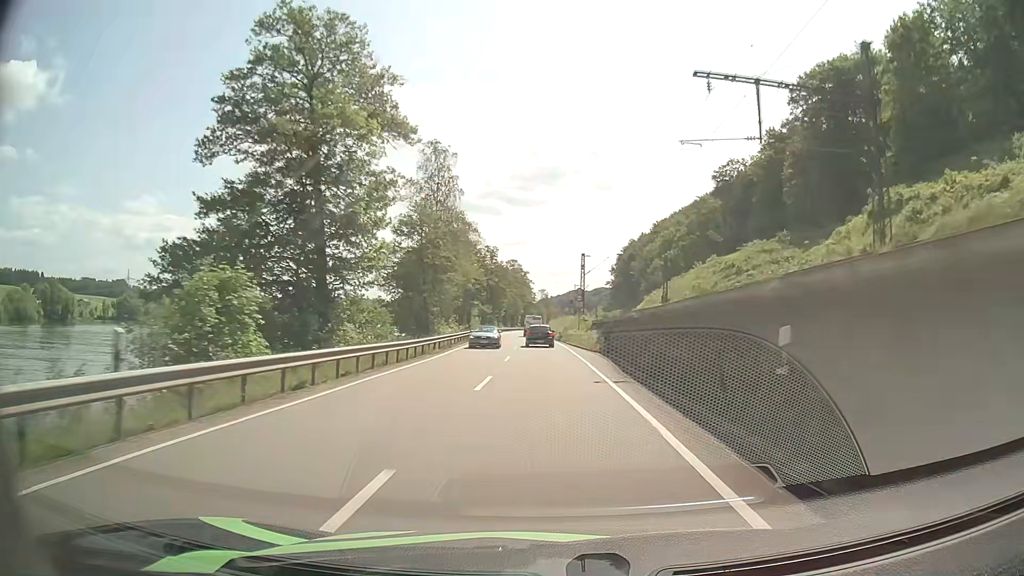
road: primary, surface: asphalt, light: Day
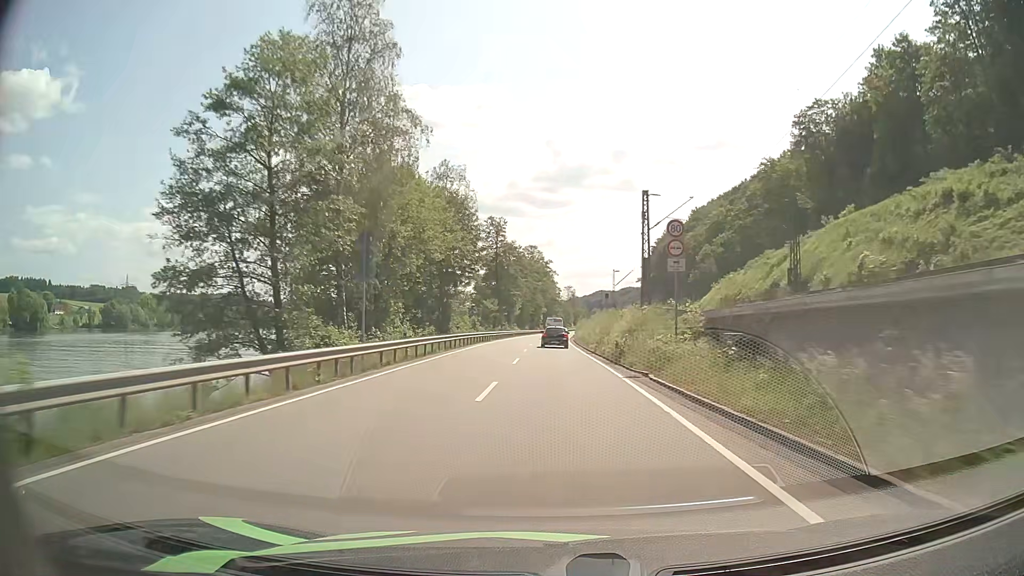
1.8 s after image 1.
(-0.4, +38.0) m; -2°
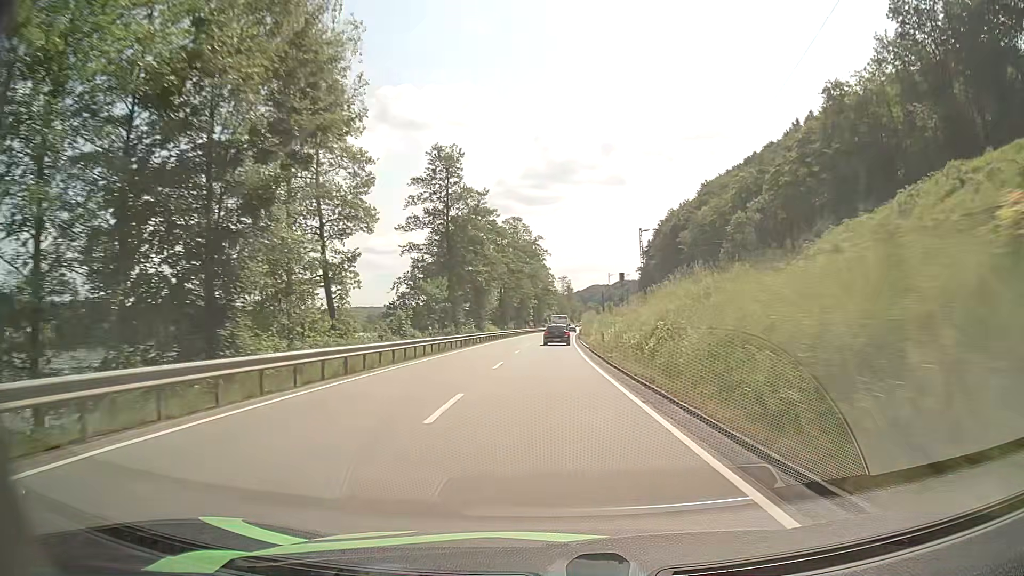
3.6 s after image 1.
(+0.2, +38.8) m; +1°
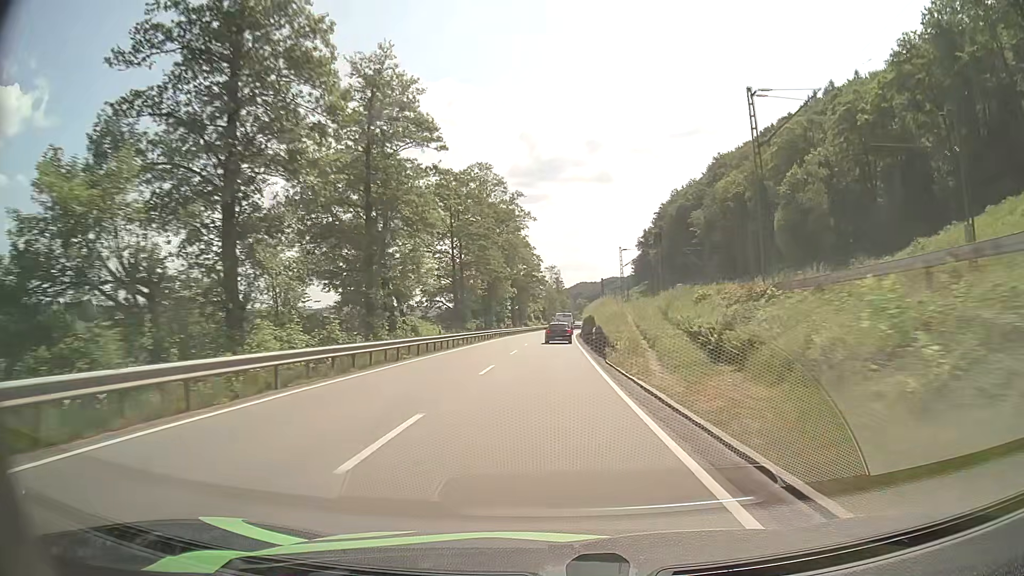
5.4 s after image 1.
(0.0, +38.7) m; +1°
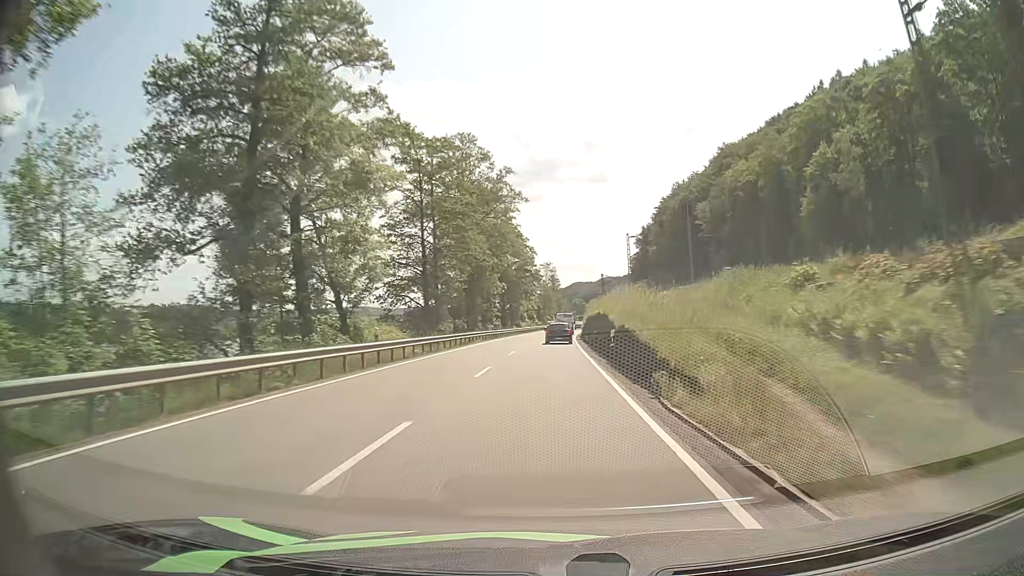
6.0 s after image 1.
(+0.1, +12.7) m; 0°
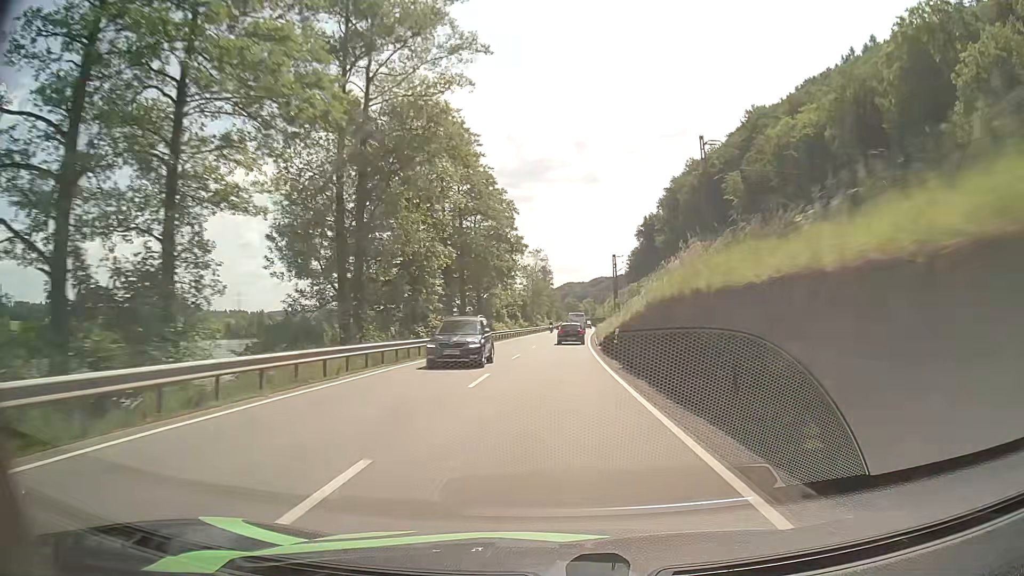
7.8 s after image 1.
(+0.2, +38.4) m; +1°
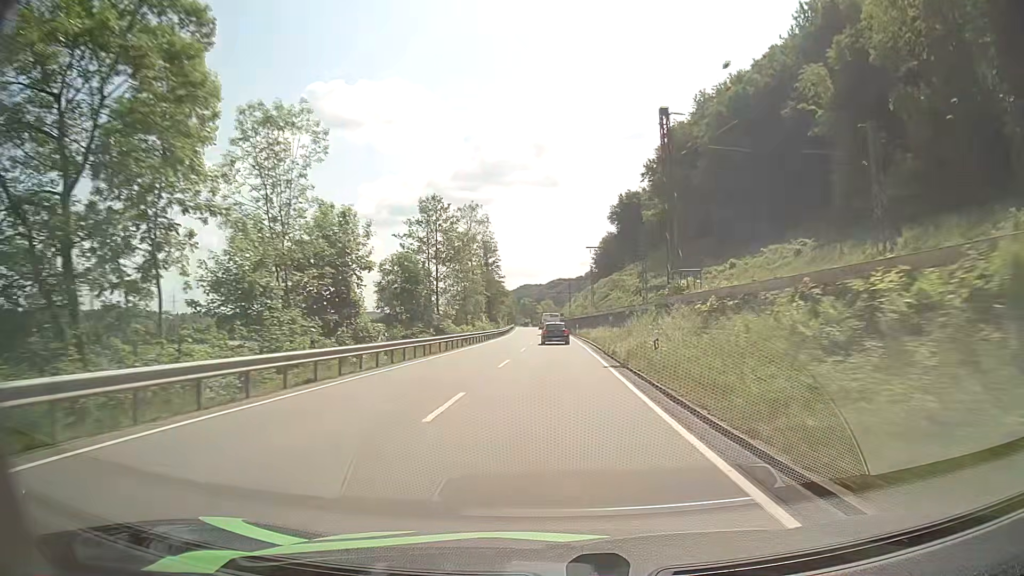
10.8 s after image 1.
(+2.0, +64.6) m; +4°
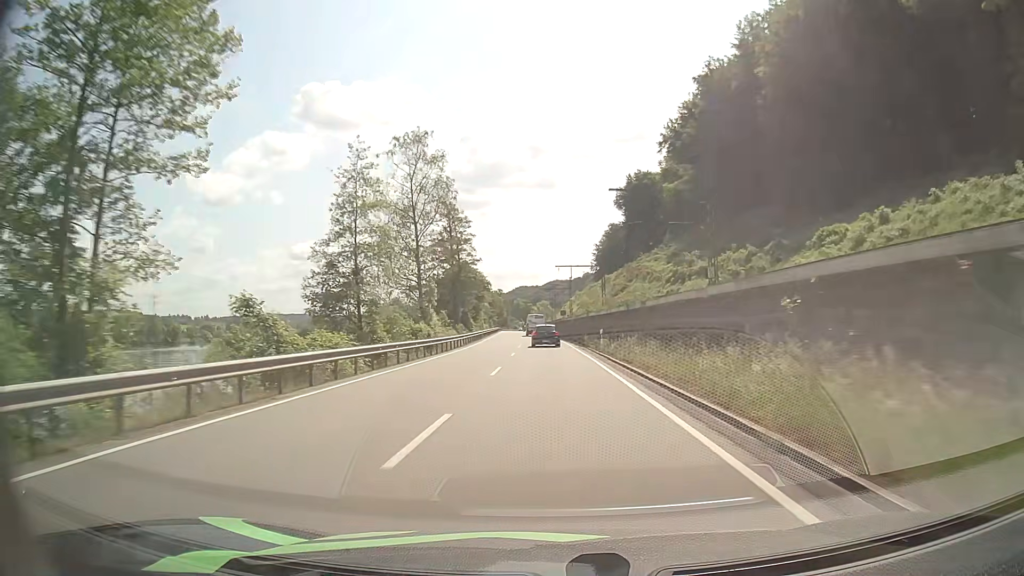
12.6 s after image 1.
(+0.3, +38.8) m; +1°
(0, +10) (0, +20) (0, +30) (0, +40) (-1, +50) (-1, +60) (-1, +70) (-2, +80) (-2, +90) (-3, +100) m
